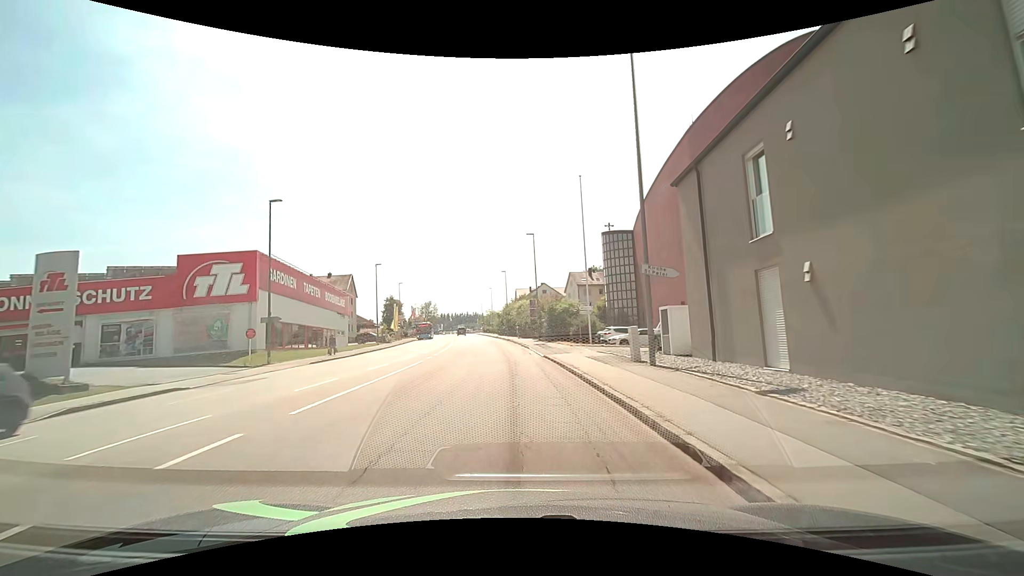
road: tertiary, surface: asphalt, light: Day
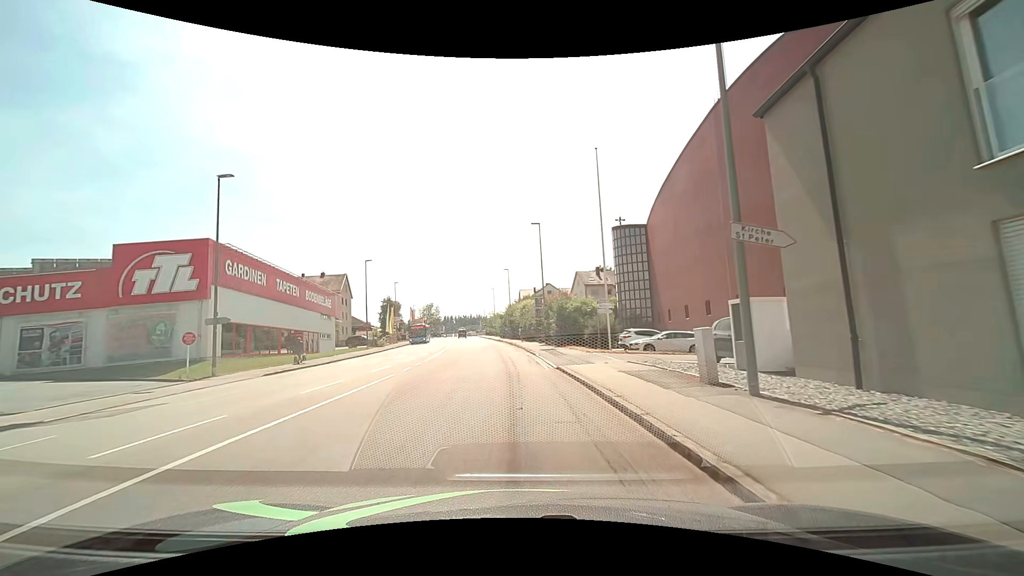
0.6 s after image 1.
(0.0, +5.9) m; -1°
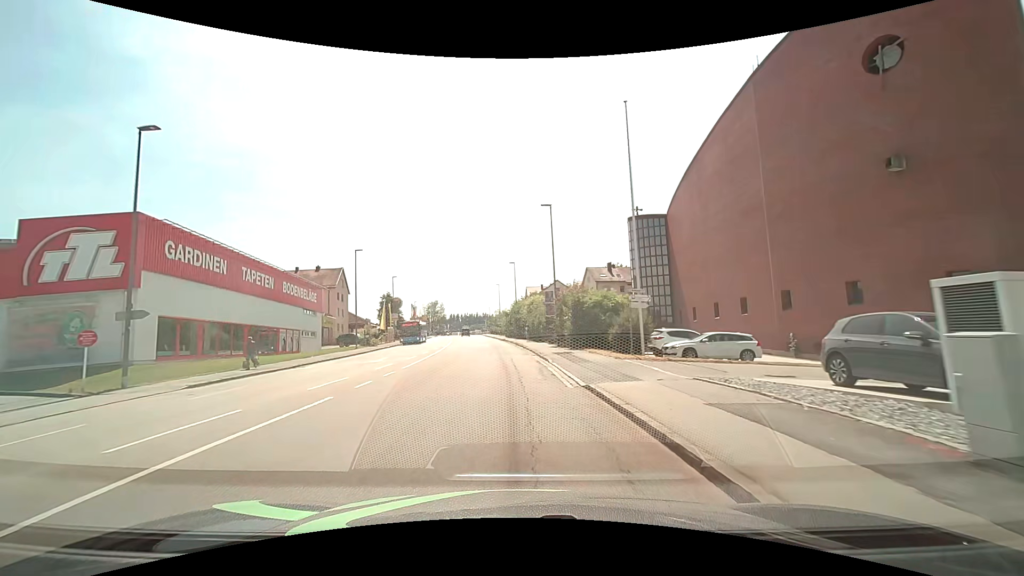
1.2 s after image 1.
(0.0, +6.1) m; 0°
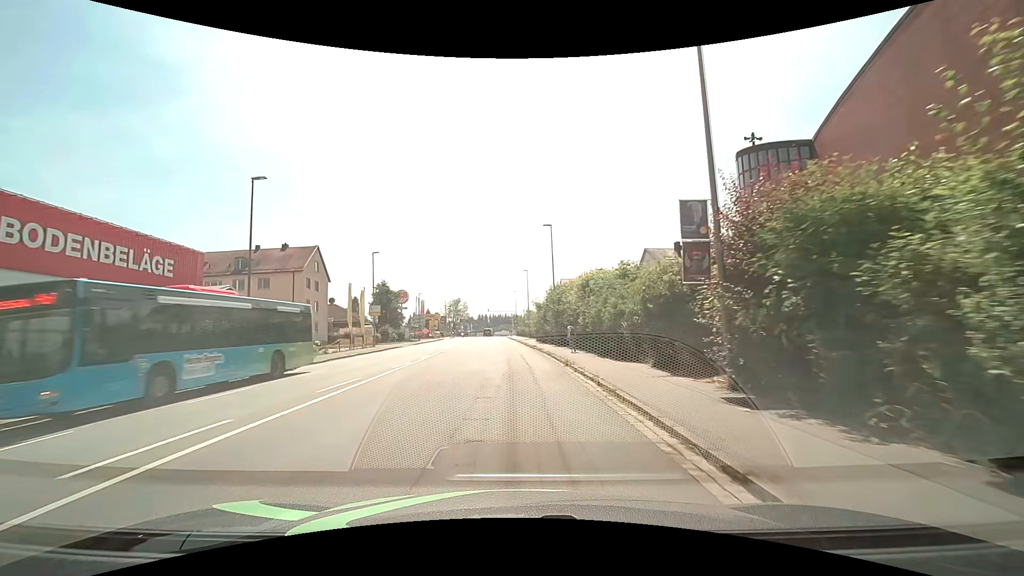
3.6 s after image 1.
(-0.9, +25.5) m; -4°
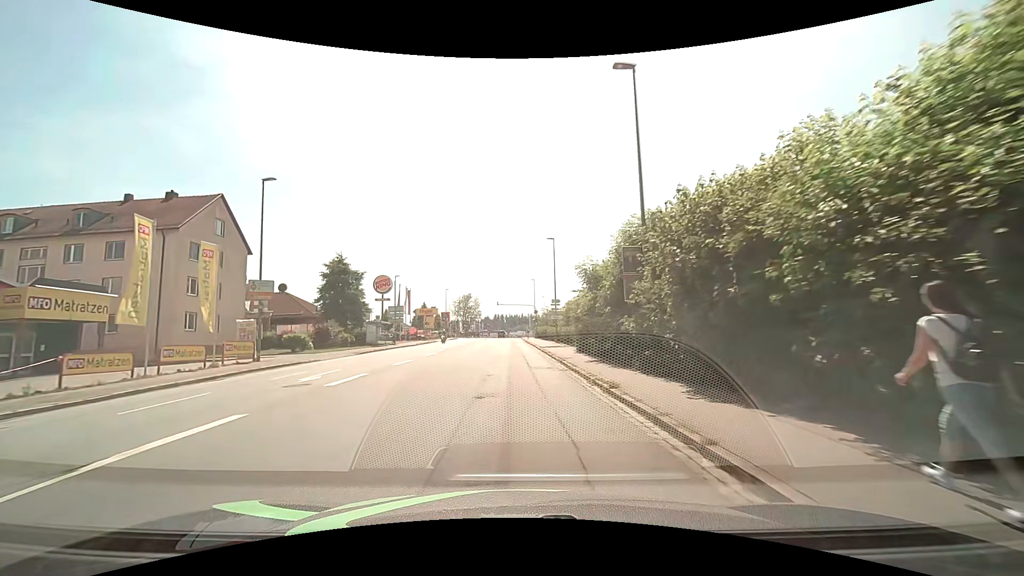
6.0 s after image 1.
(-0.5, +26.9) m; -2°
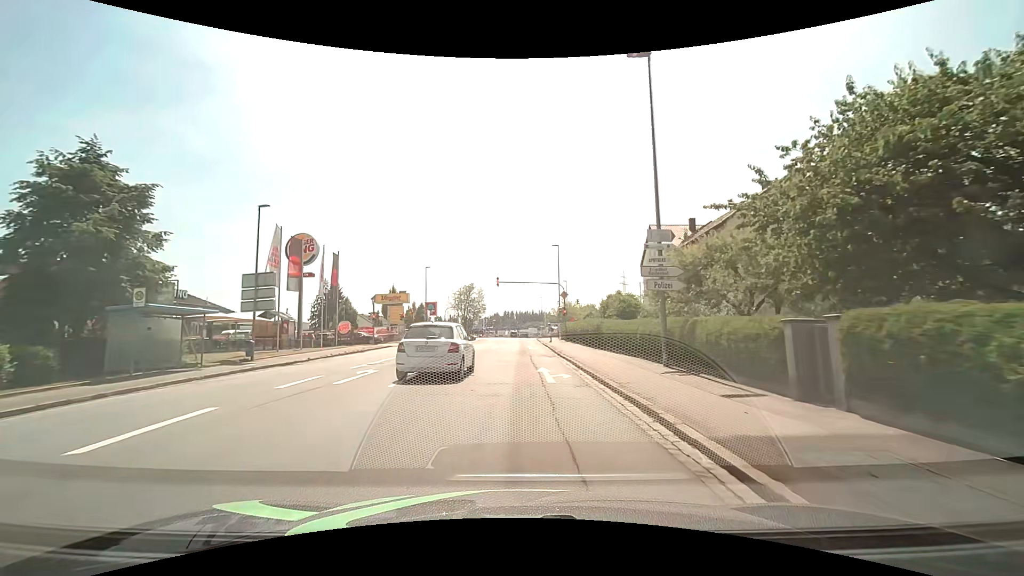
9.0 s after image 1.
(-0.6, +33.2) m; -2°
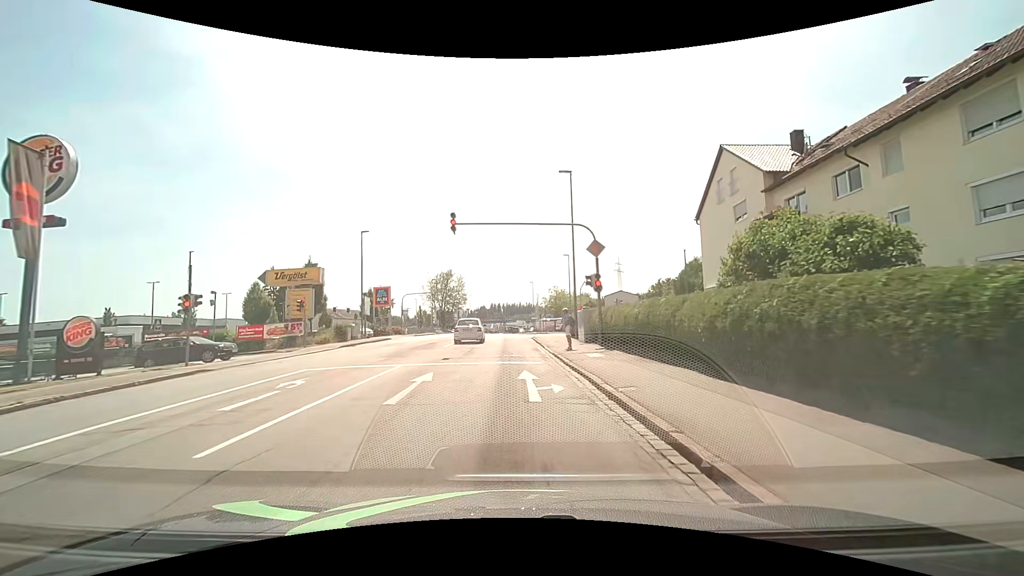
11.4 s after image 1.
(+0.3, +23.8) m; +3°
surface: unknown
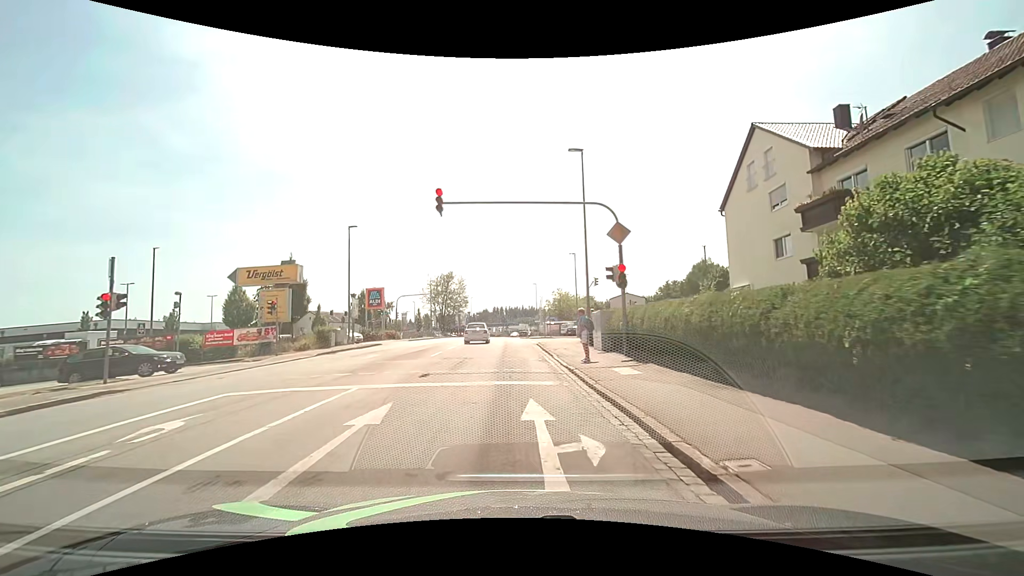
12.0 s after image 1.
(-0.1, +4.1) m; -1°
(0, +10) (0, +20) (-1, +30) (-1, +40) (-1, +50) (-1, +60) (-2, +70) (-2, +80) (-2, +90) (-2, +100) m
